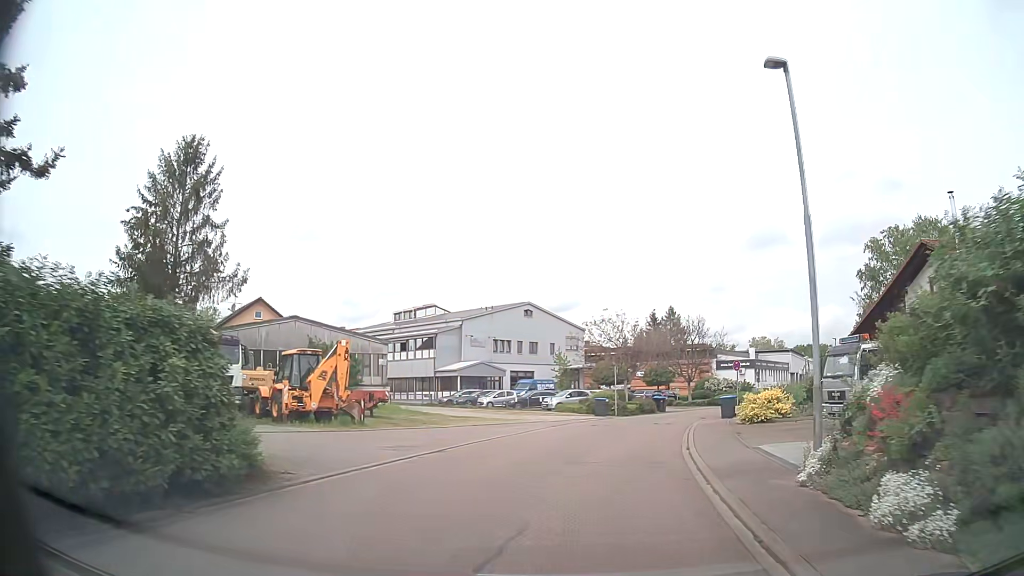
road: residential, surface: asphalt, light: Day
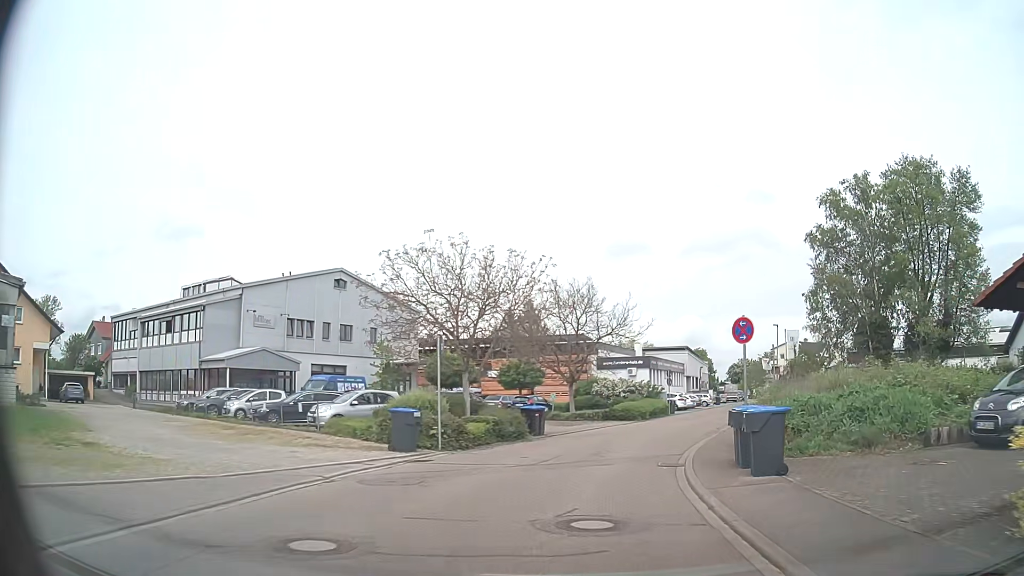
(+2.6, +22.5) m; +13°
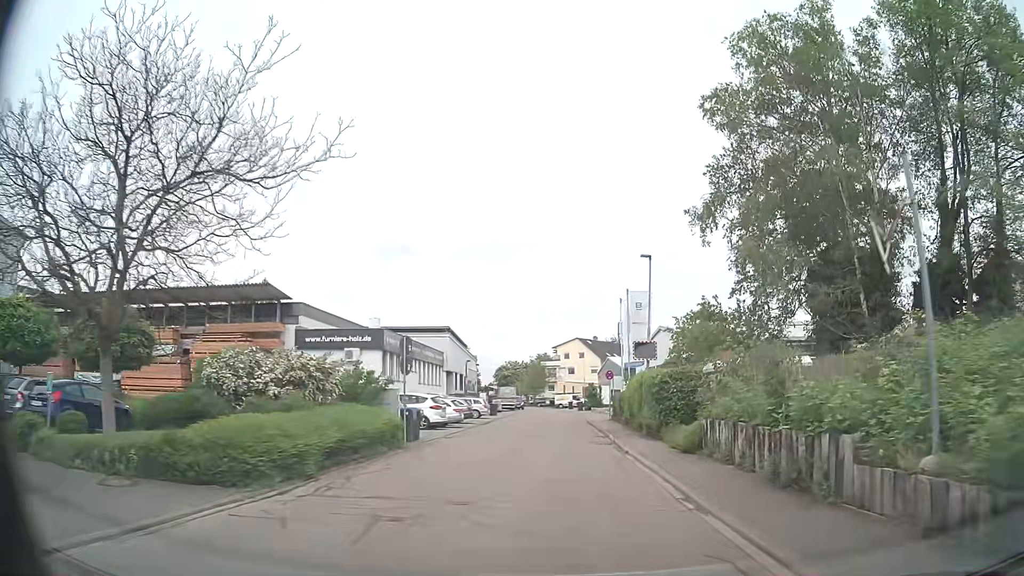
(+5.1, +28.0) m; +21°
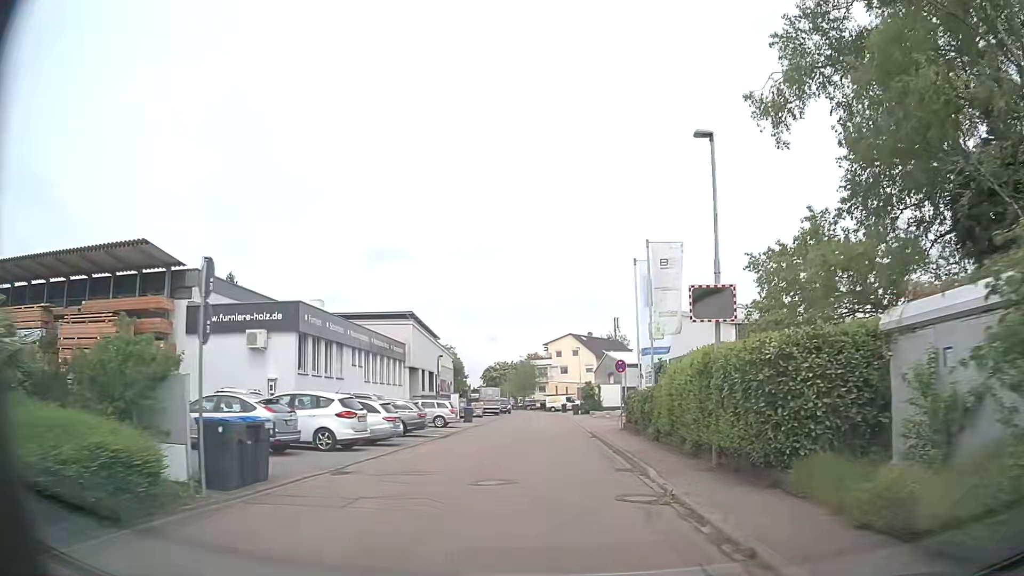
(+0.1, +11.8) m; 0°
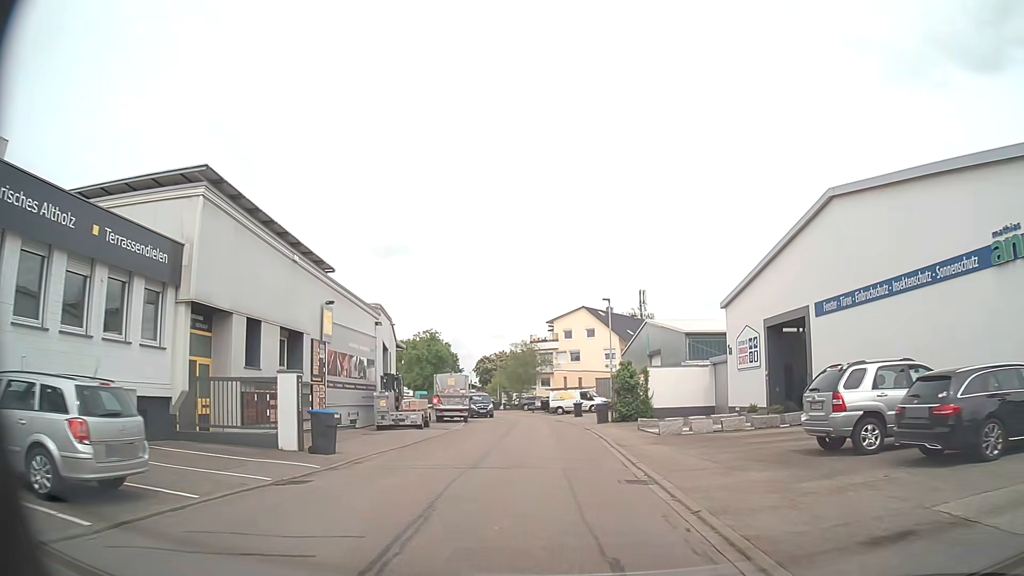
(-0.1, +29.9) m; -1°
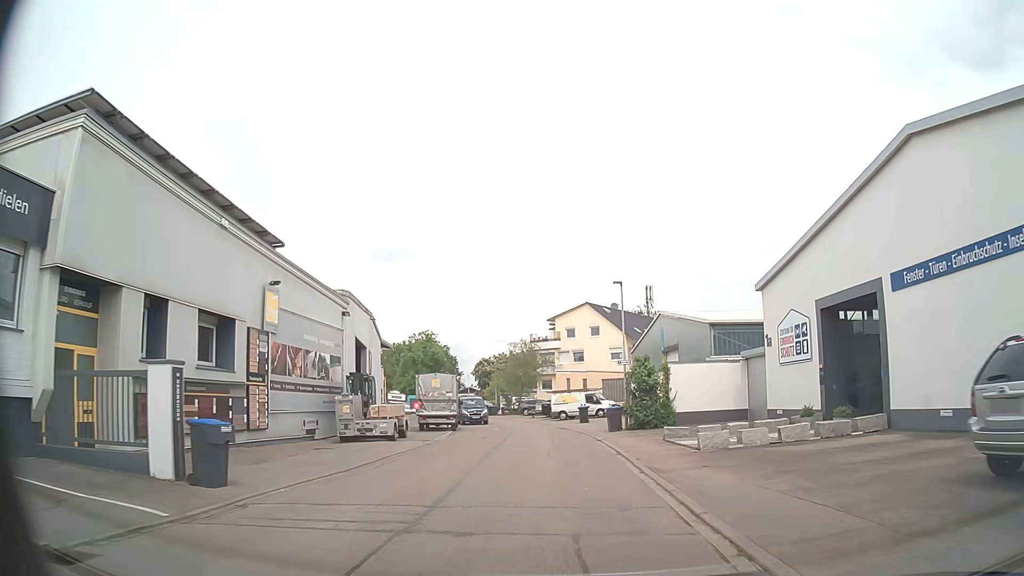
(0.0, +6.0) m; 0°
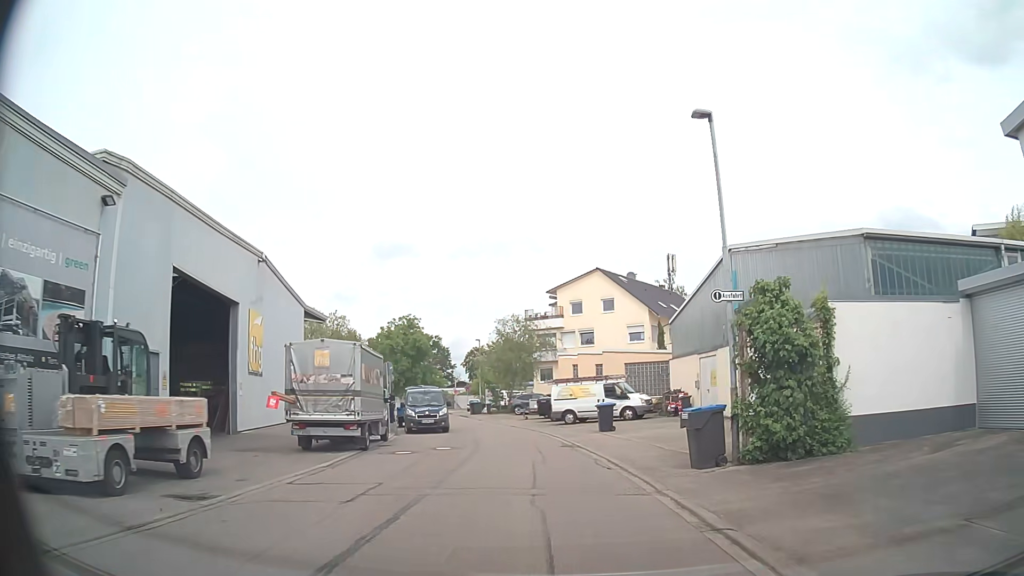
(-0.1, +17.6) m; -1°
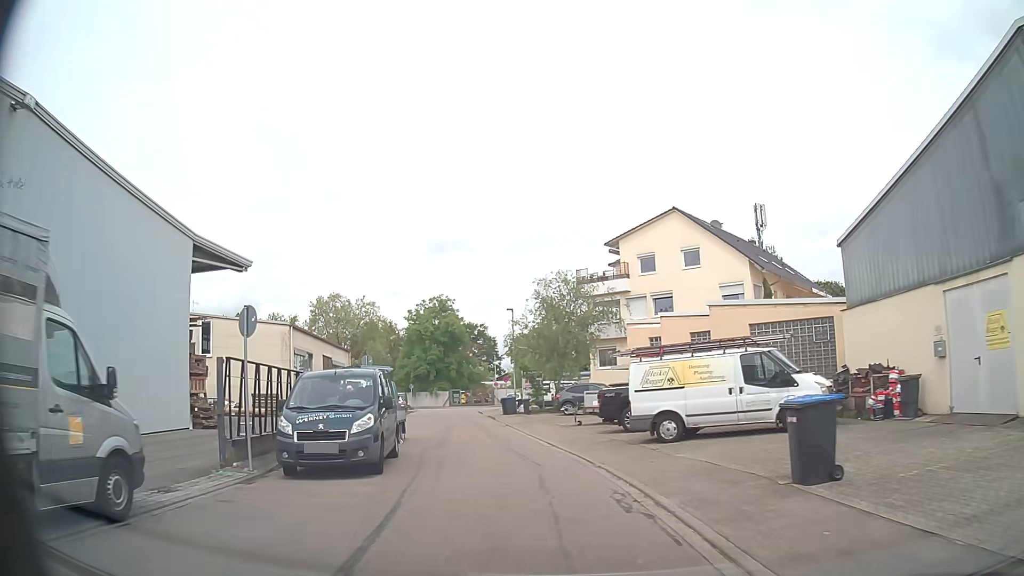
(-0.5, +17.2) m; -5°
(0, +10) (-1, +20) (-3, +30) (-4, +40) (-6, +50) (-7, +60) (-6, +69) (-6, +79) (-14, +85) (-23, +90) m
